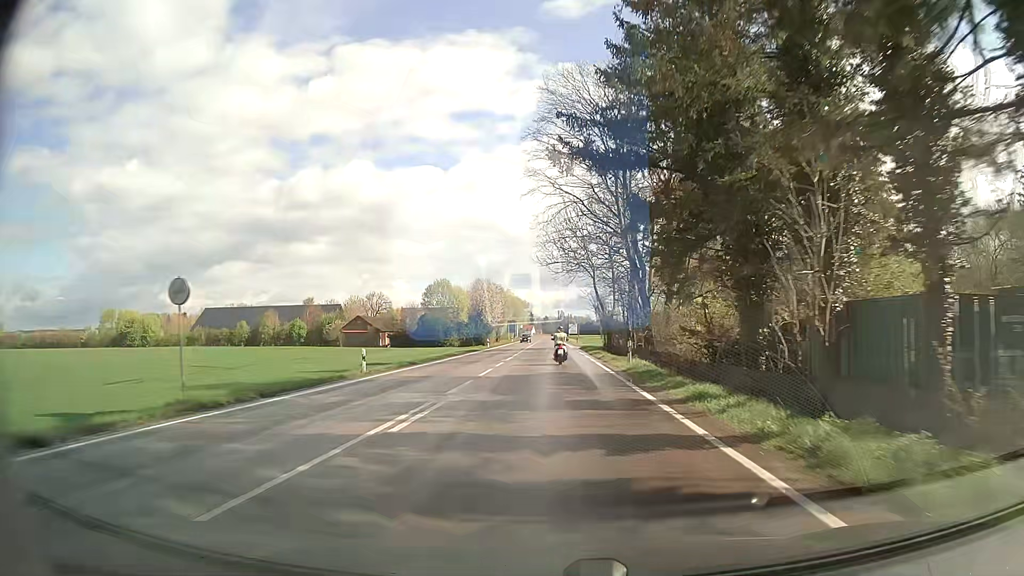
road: secondary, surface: asphalt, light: Day
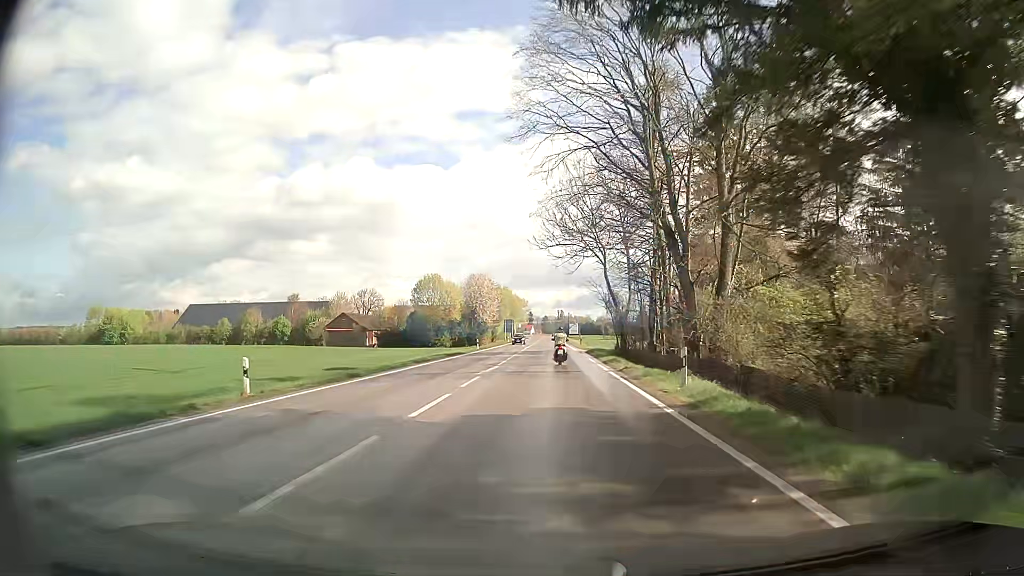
(0.0, +10.5) m; 0°
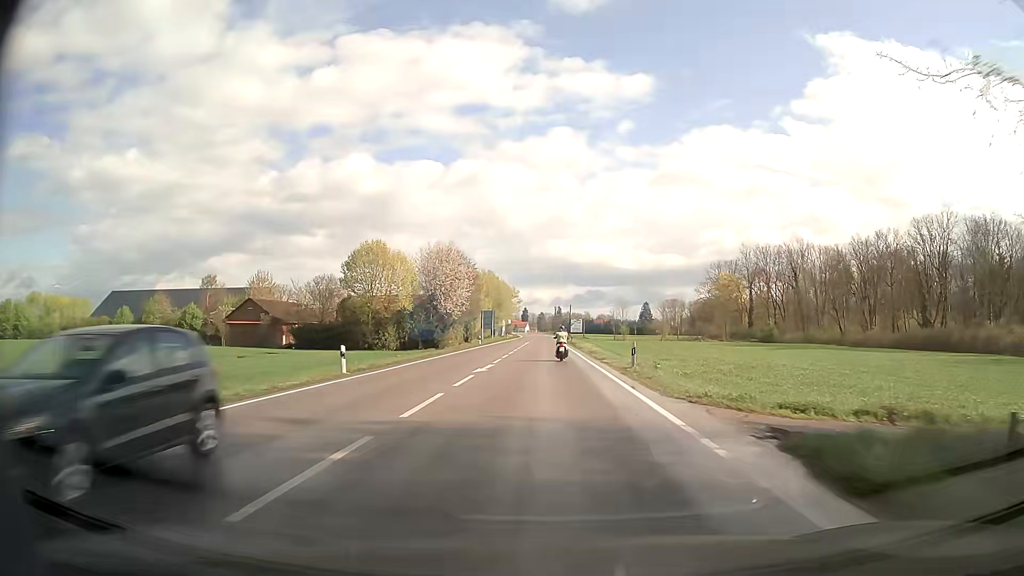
(+0.2, +42.5) m; 0°
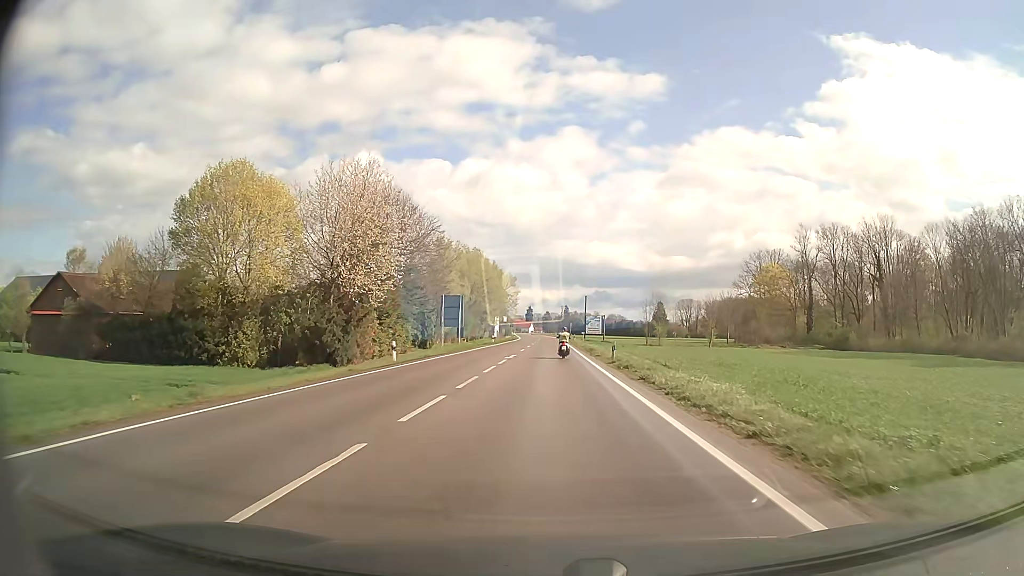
(-0.1, +42.9) m; -1°
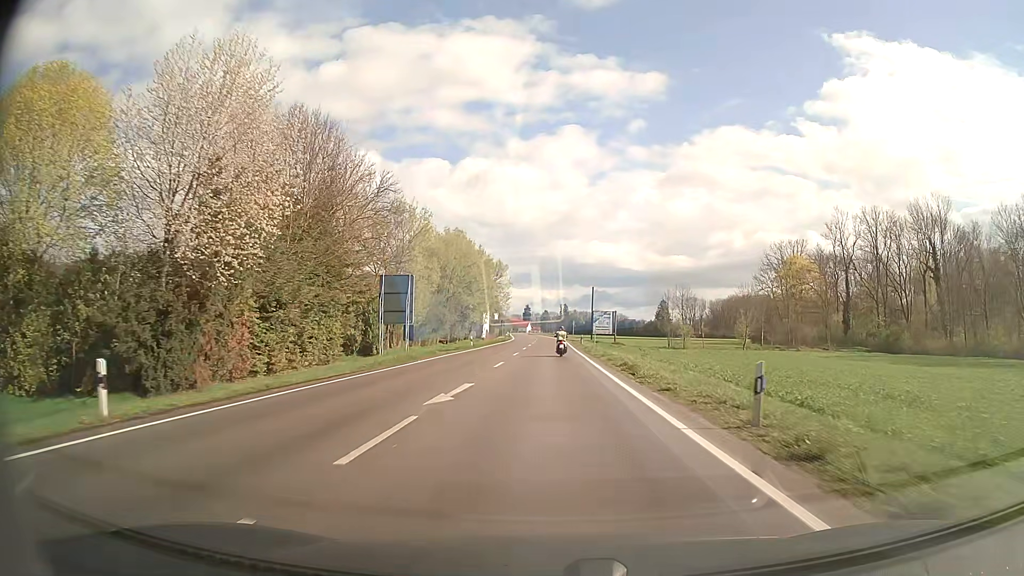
(0.0, +21.5) m; 0°
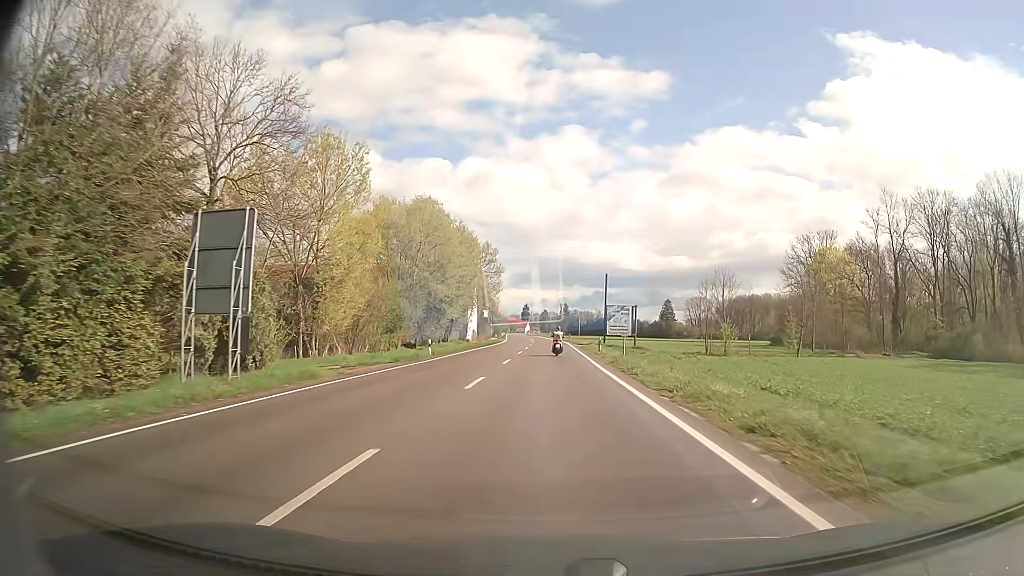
(0.0, +21.5) m; 0°
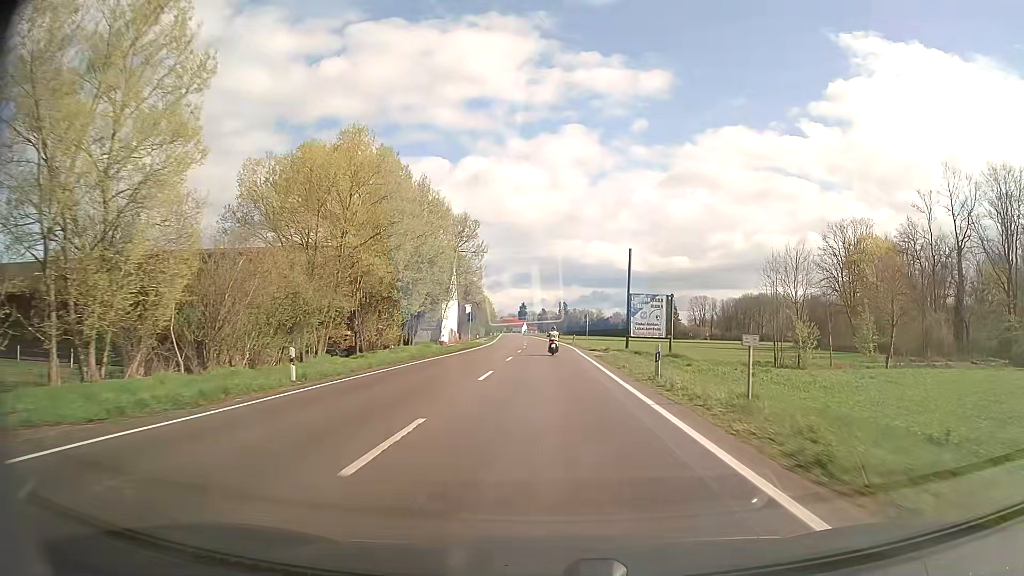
(0.0, +21.5) m; 0°
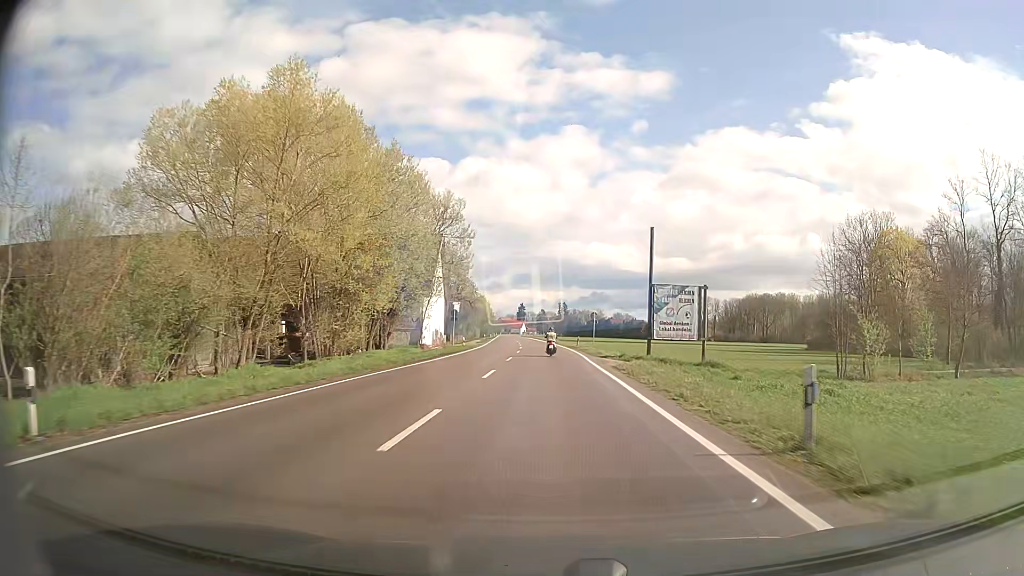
(0.0, +10.7) m; 0°
(0, +10) (0, +20) (0, +30) (0, +40) (0, +50) (0, +60) (-1, +70) (-1, +80) (-2, +90) (-3, +100) m
